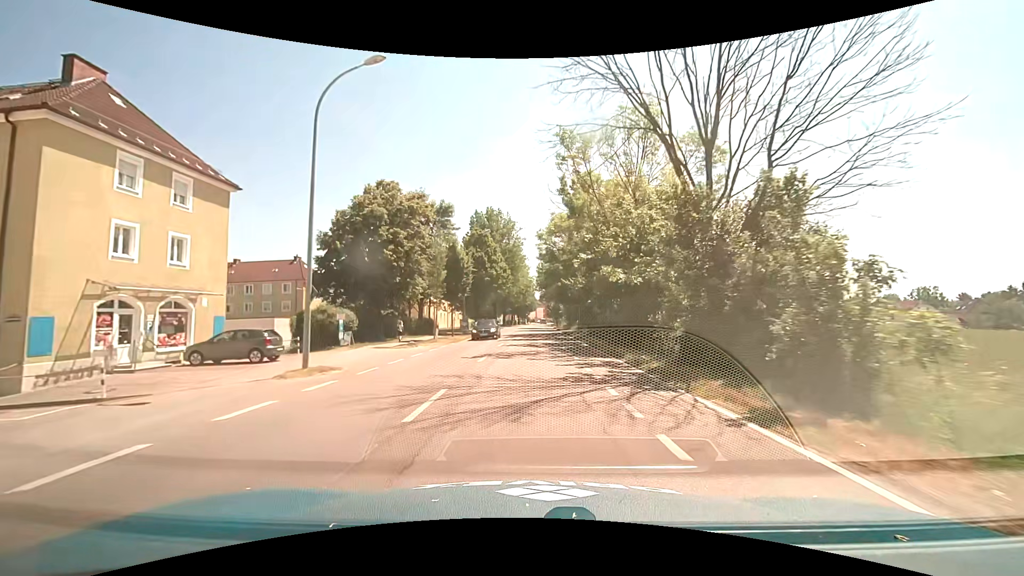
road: tertiary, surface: asphalt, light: Day
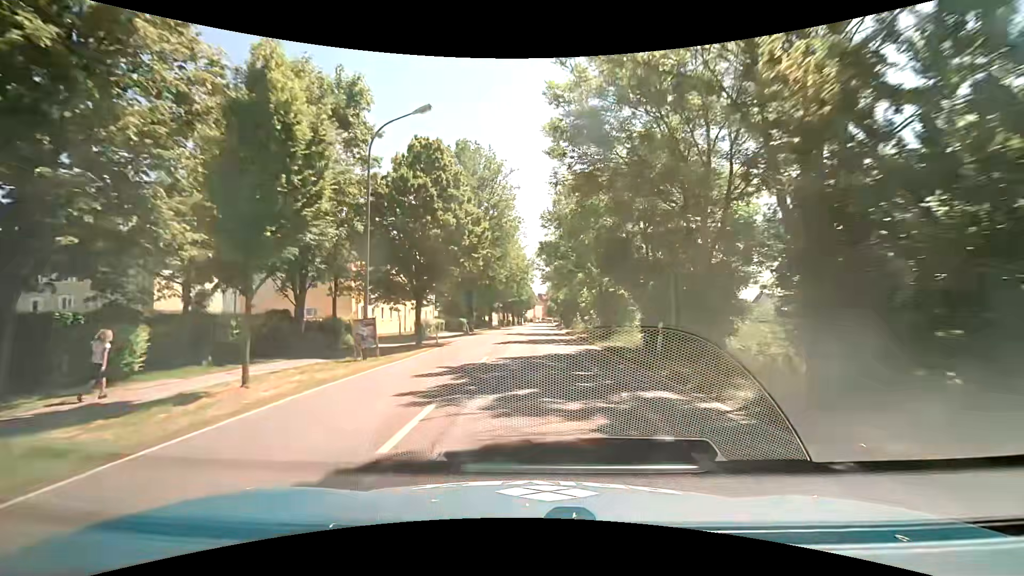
(0.0, +28.9) m; 0°
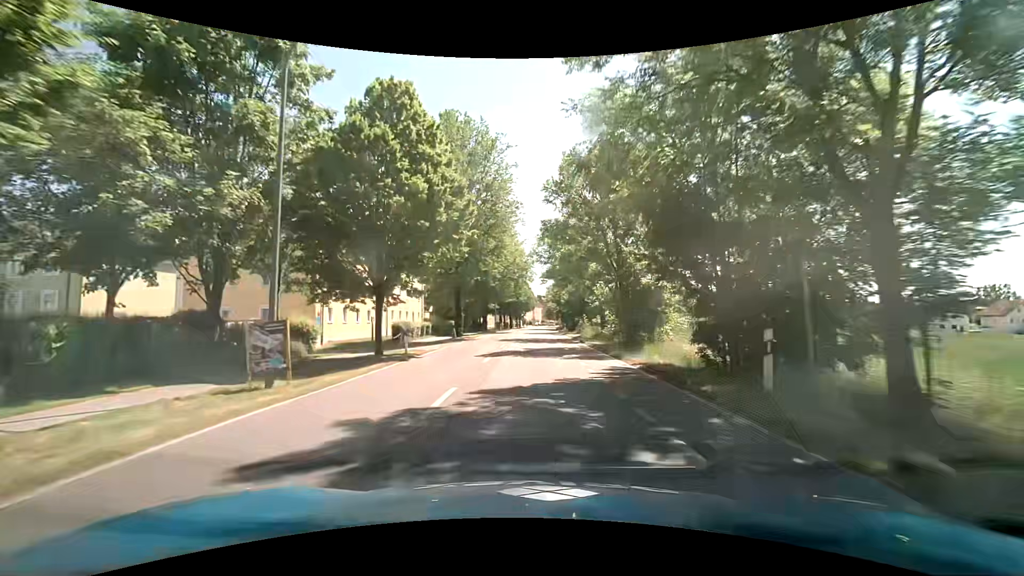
(0.0, +7.2) m; -1°
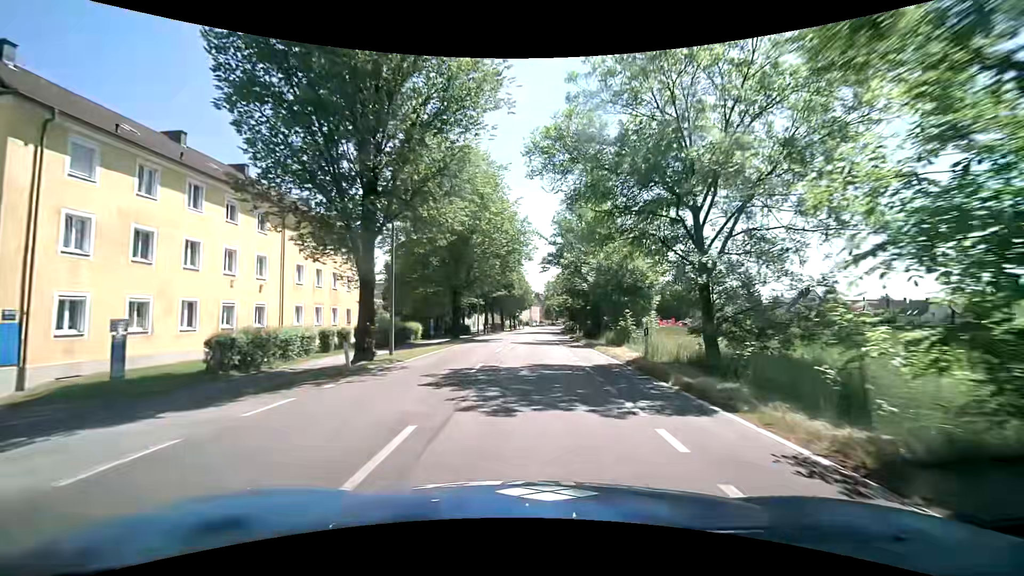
(+0.3, +21.7) m; +1°
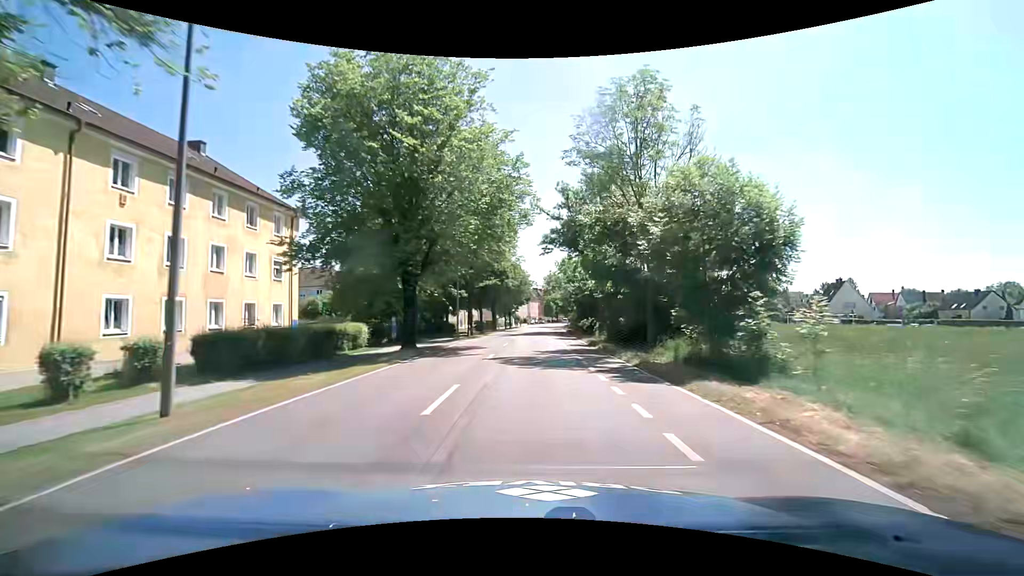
(0.0, +14.5) m; 0°
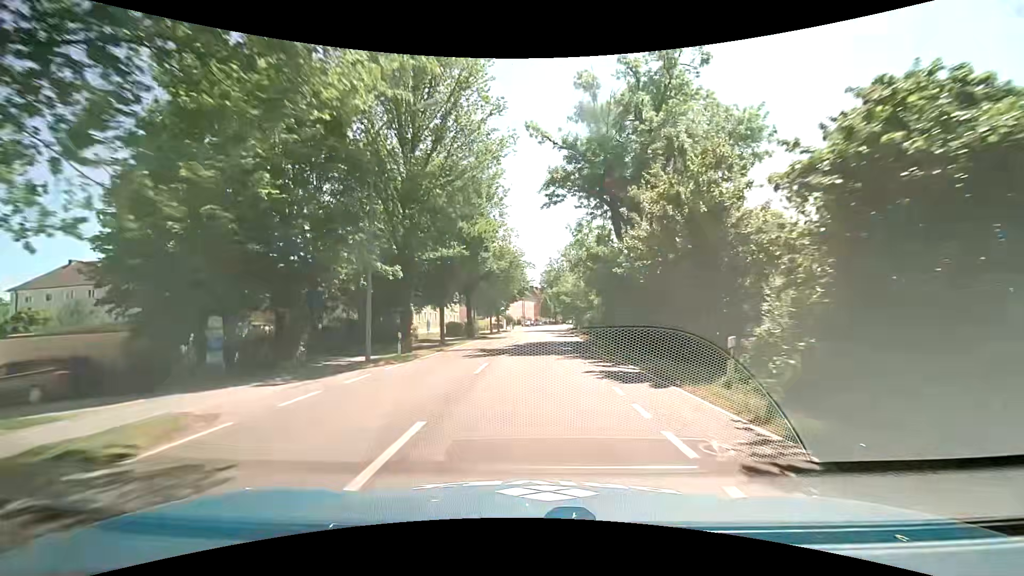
(+0.2, +21.8) m; +1°
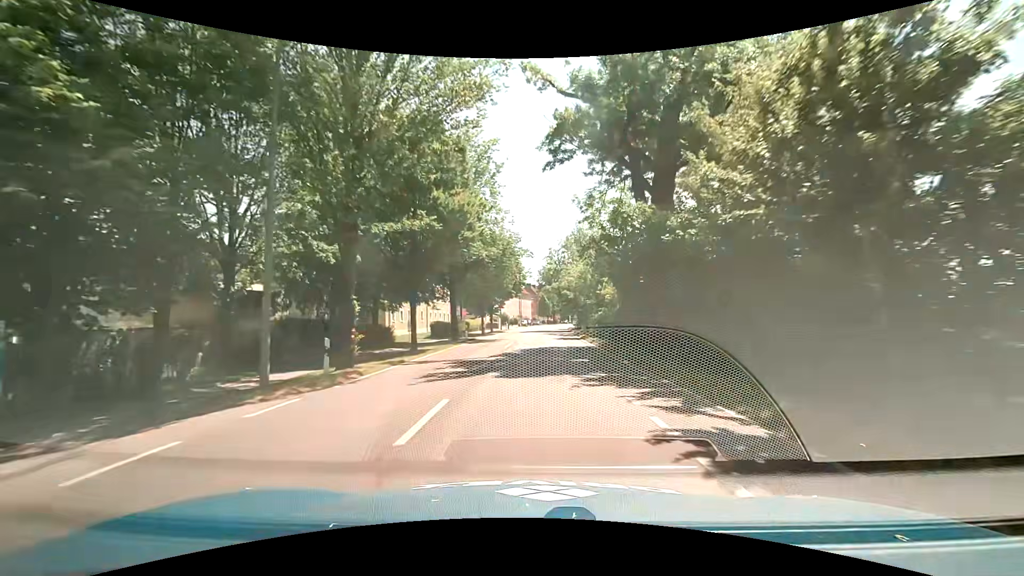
(0.0, +7.3) m; 0°
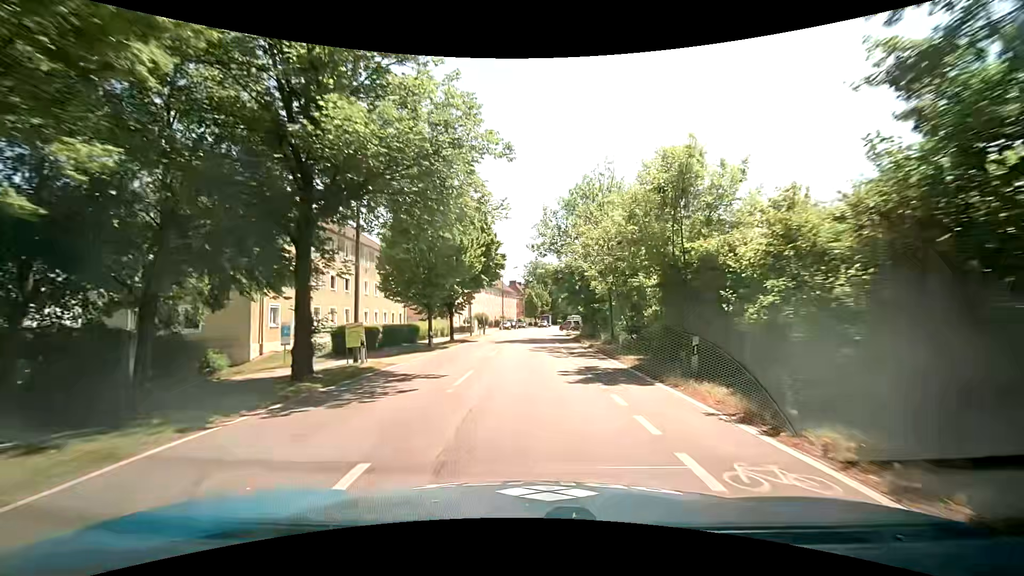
(+0.2, +21.9) m; +1°
(0, +10) (0, +20) (0, +30) (+1, +40) (+1, +50) (+2, +60) (+2, +70) (+3, +80) (+4, +90) (+5, +100) m
